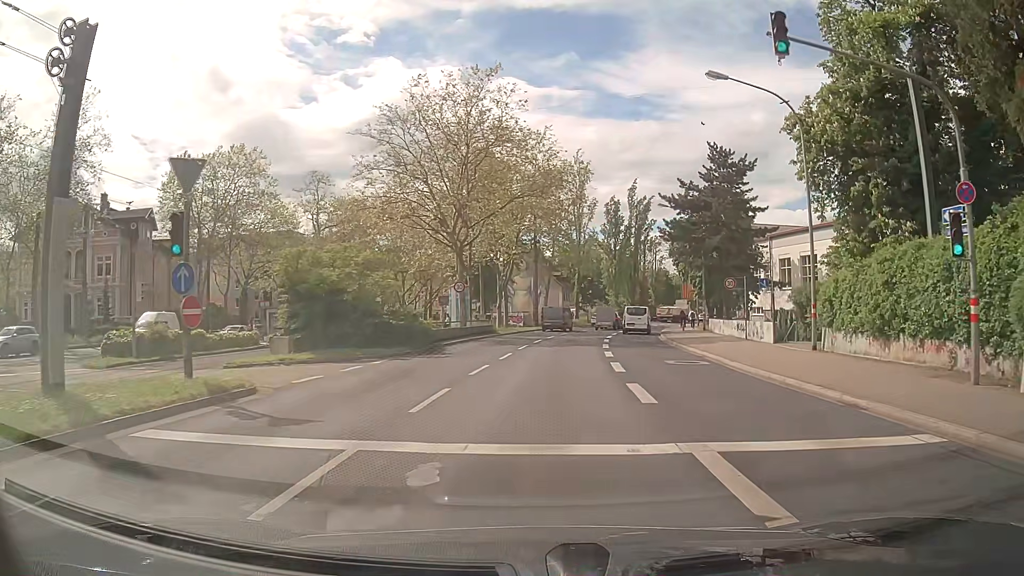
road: primary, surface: asphalt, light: Day
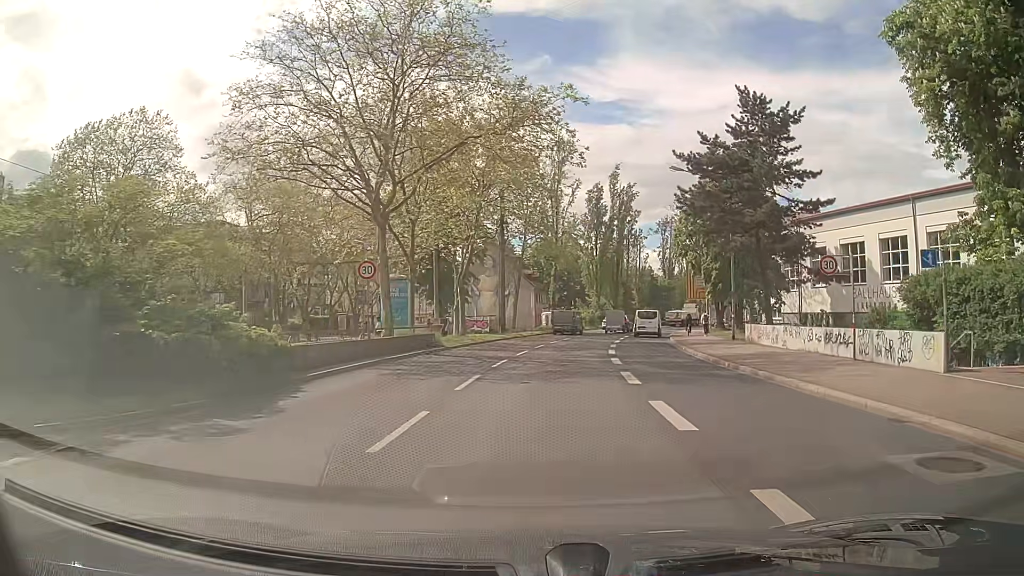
(+0.3, +14.6) m; +3°
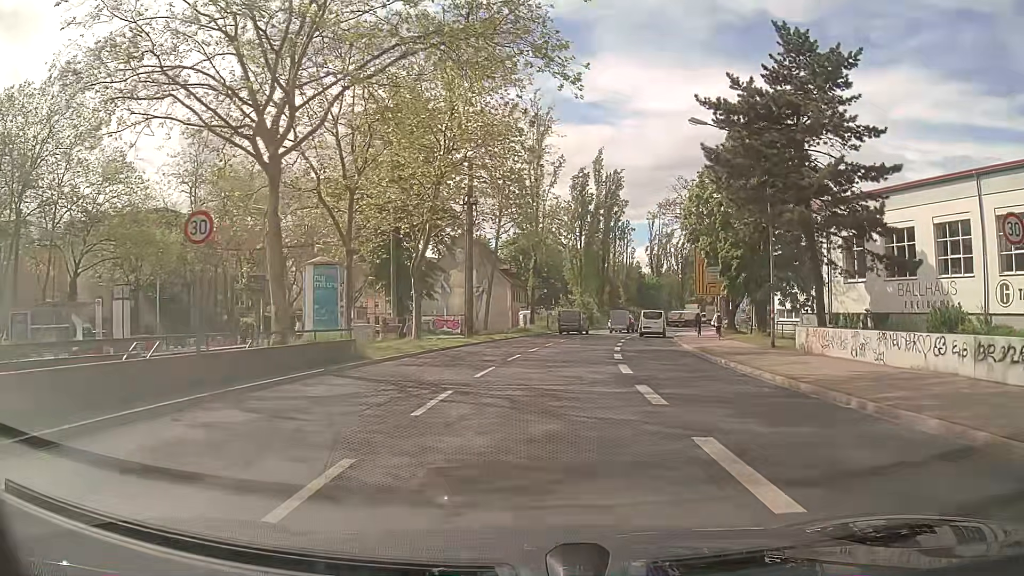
(+0.2, +9.7) m; +2°
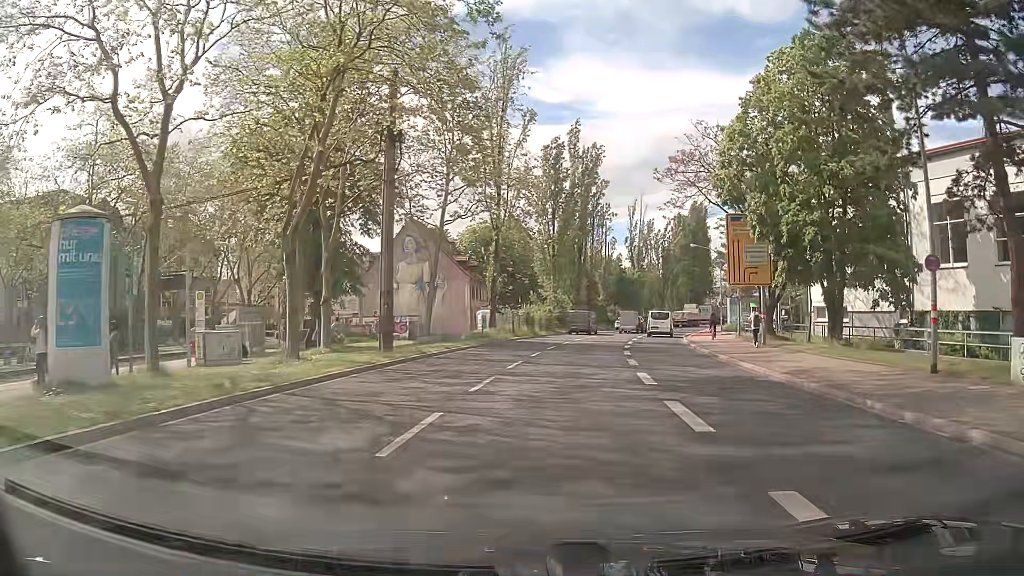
(+0.3, +14.6) m; +3°
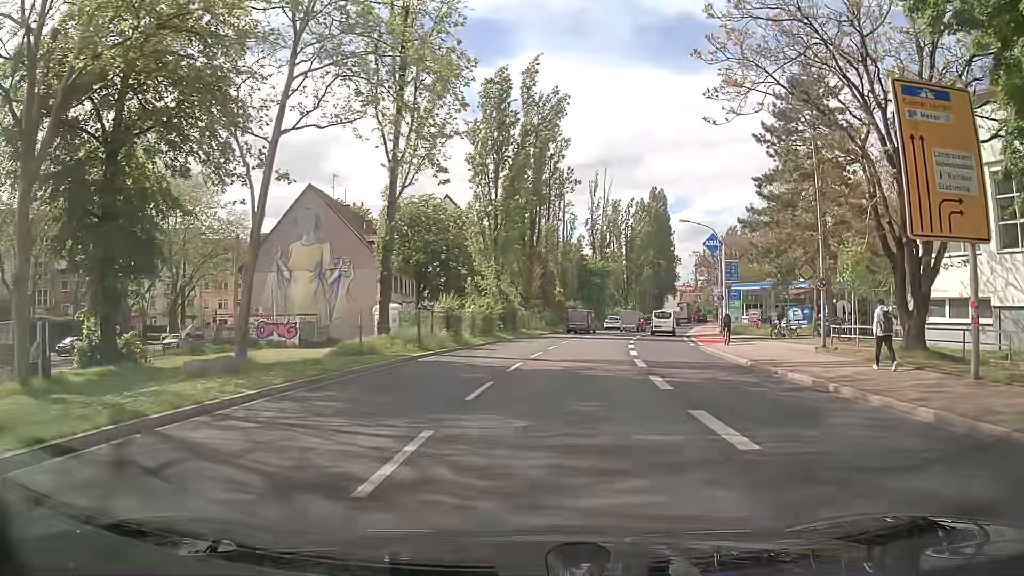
(+0.8, +19.4) m; +5°
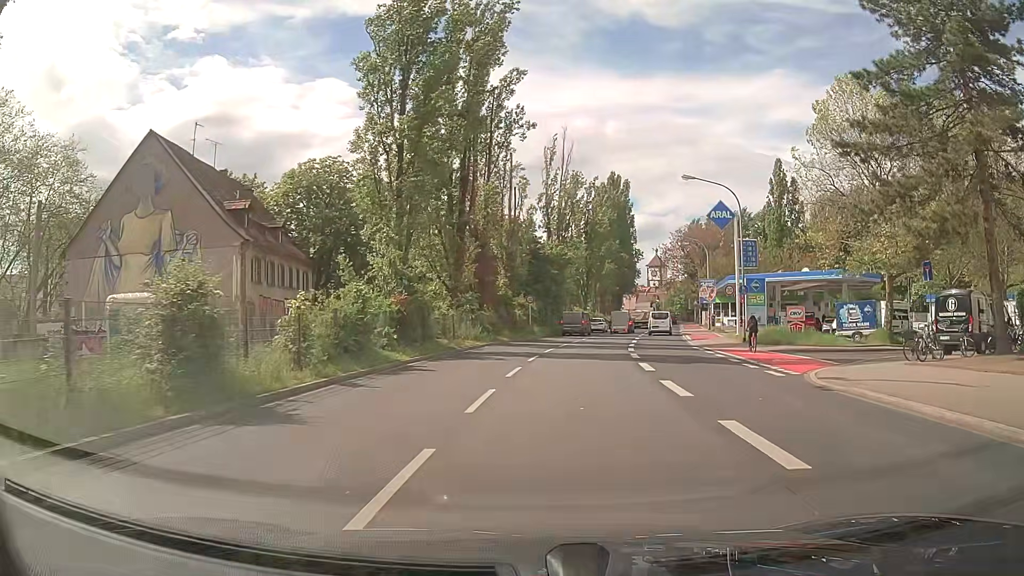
(+0.5, +19.1) m; +4°
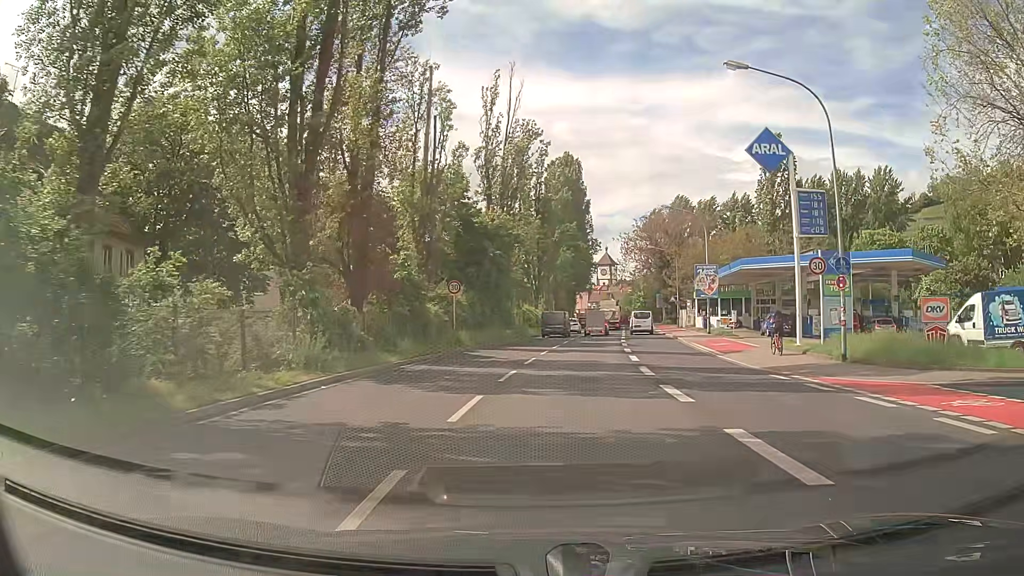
(+0.8, +18.8) m; +5°
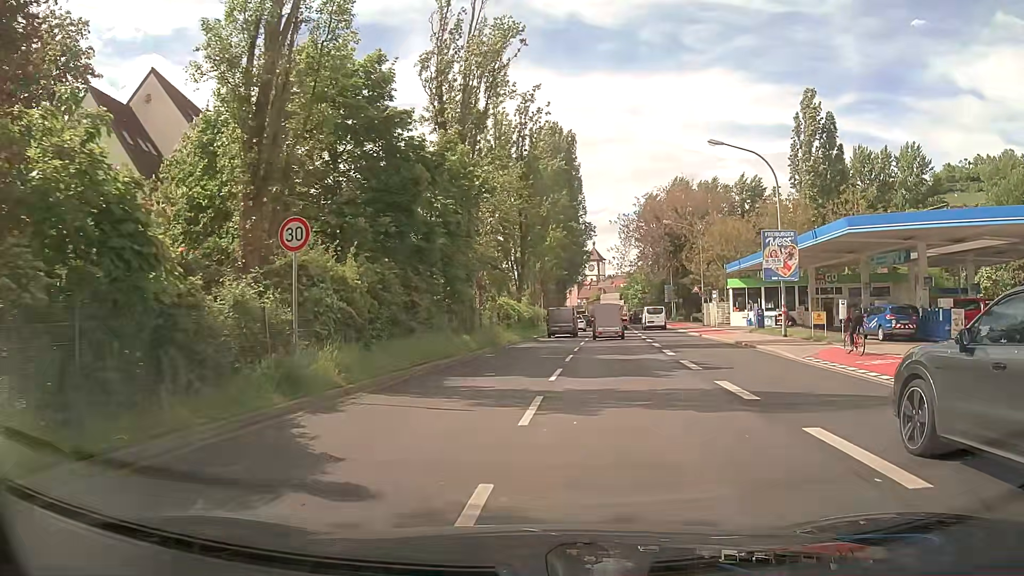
(+0.2, +18.5) m; +2°
